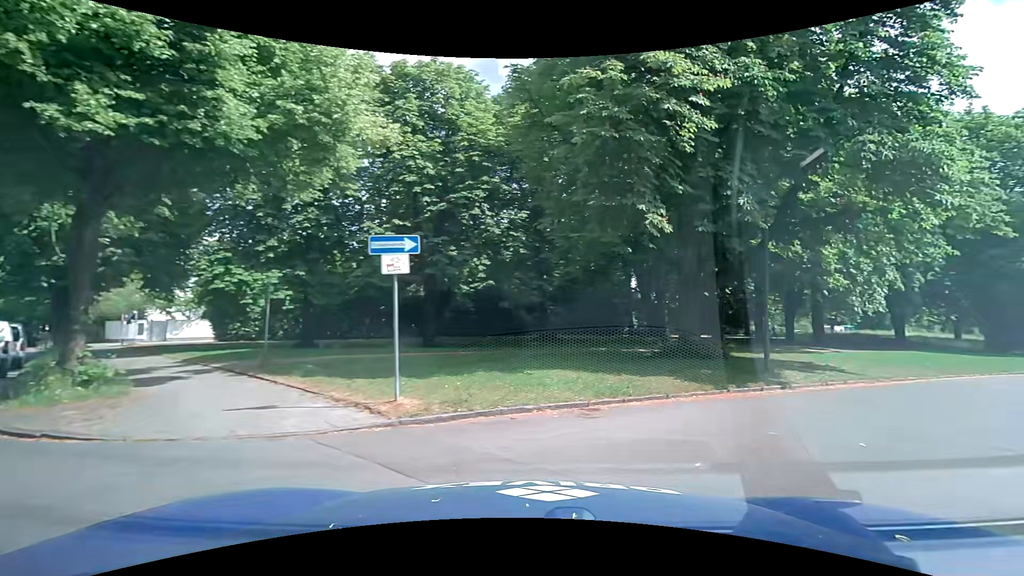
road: residential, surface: asphalt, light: Day
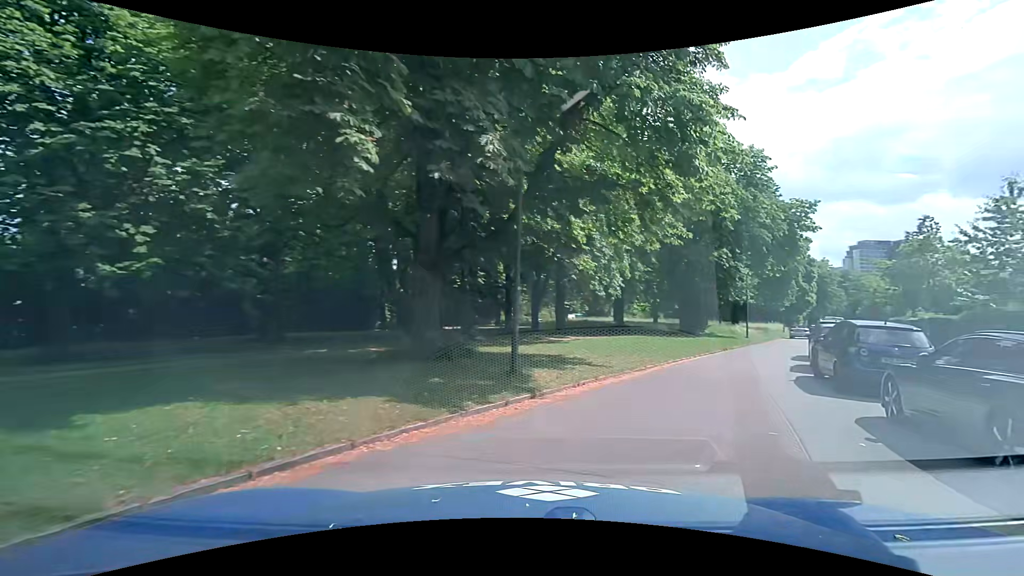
(+1.2, +4.7) m; +28°
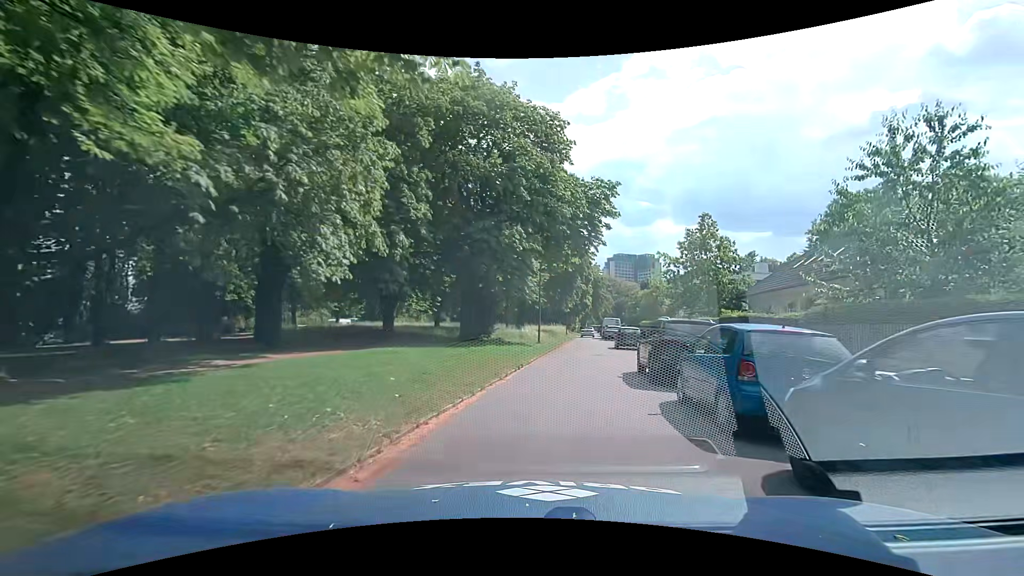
(+3.0, +10.8) m; +25°
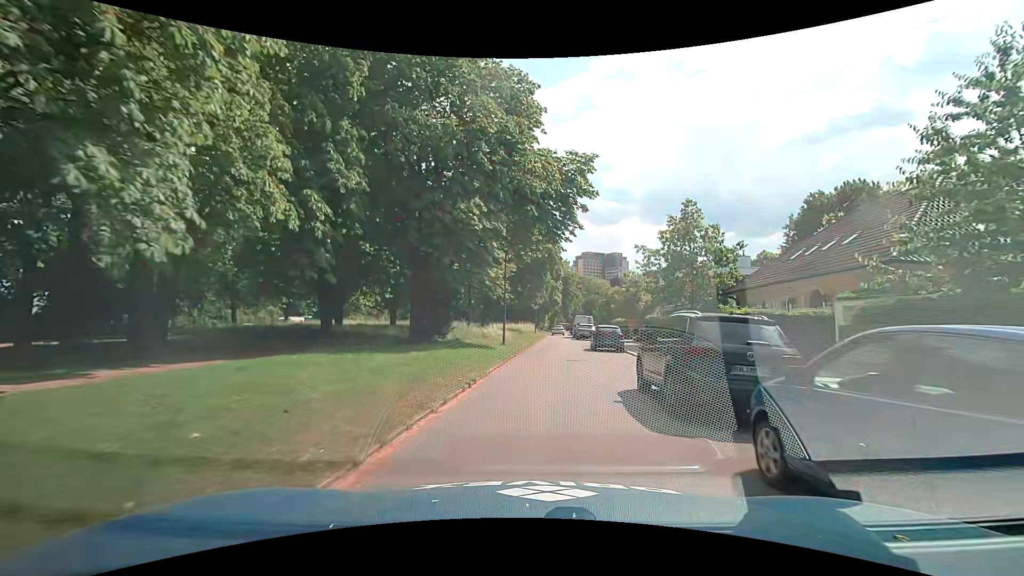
(+0.2, +4.7) m; +3°
